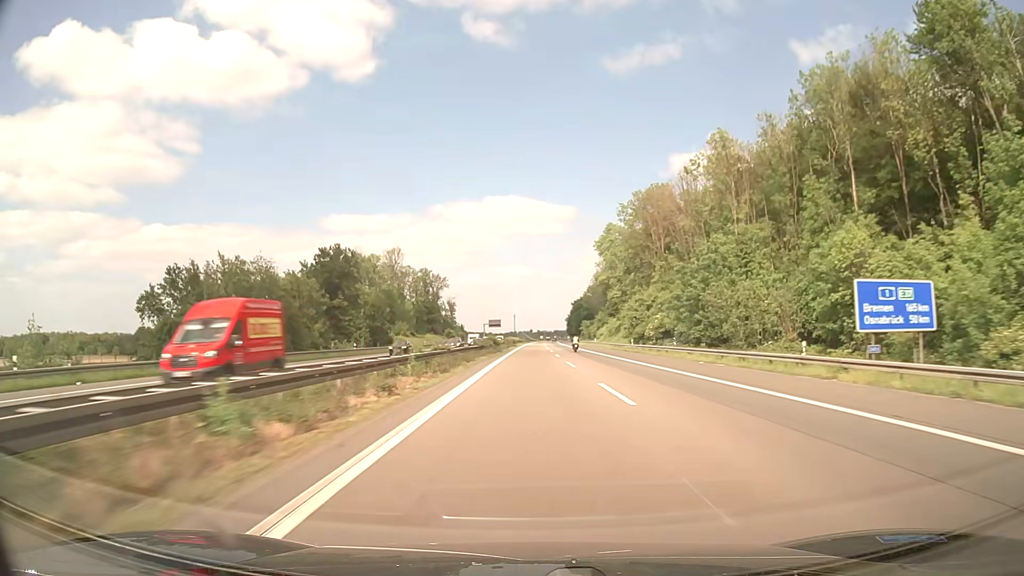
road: motorway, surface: asphalt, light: Day
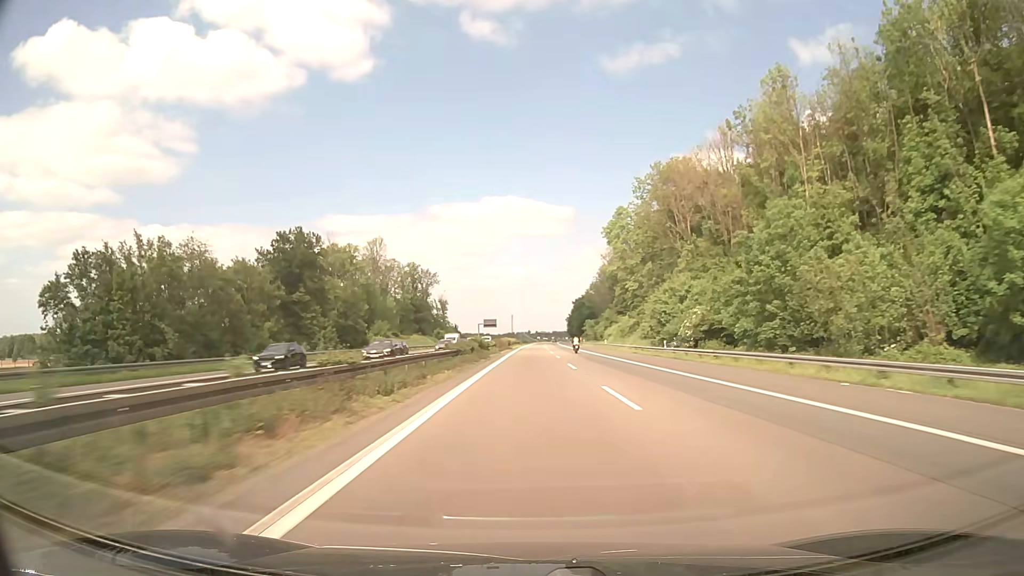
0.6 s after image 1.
(0.0, +19.0) m; 0°
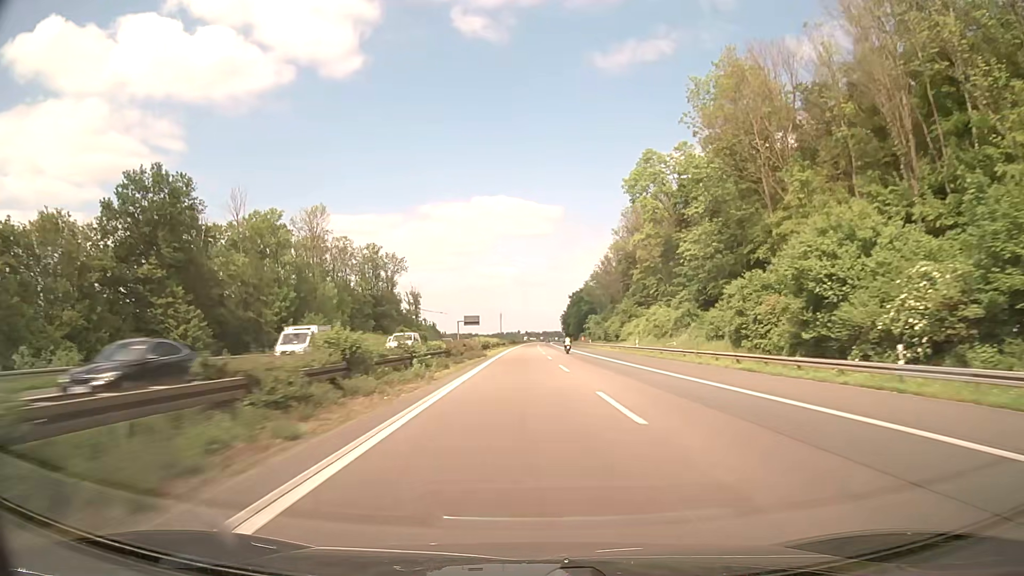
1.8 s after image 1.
(+0.2, +38.0) m; +1°
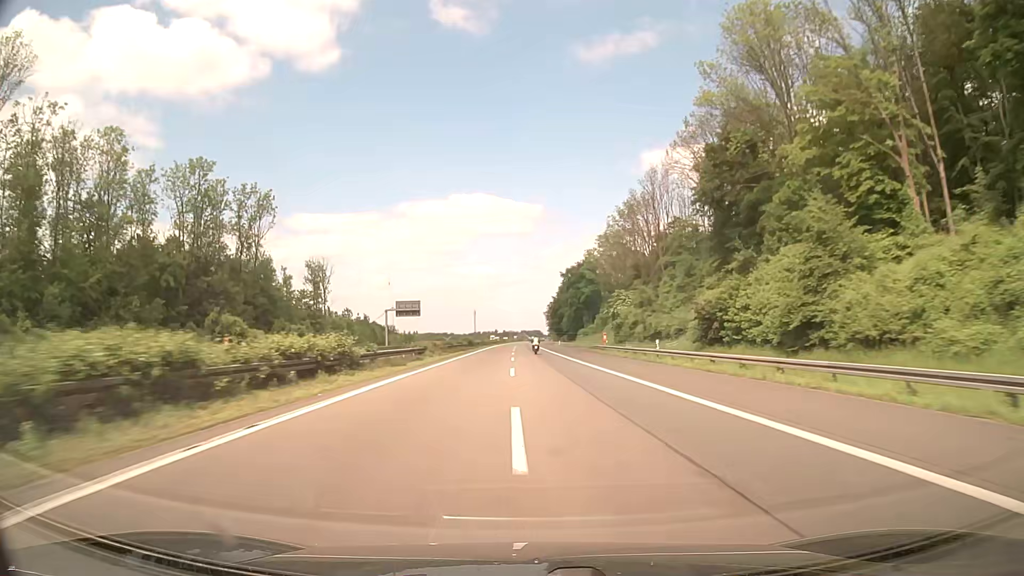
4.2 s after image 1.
(+1.5, +76.0) m; +2°
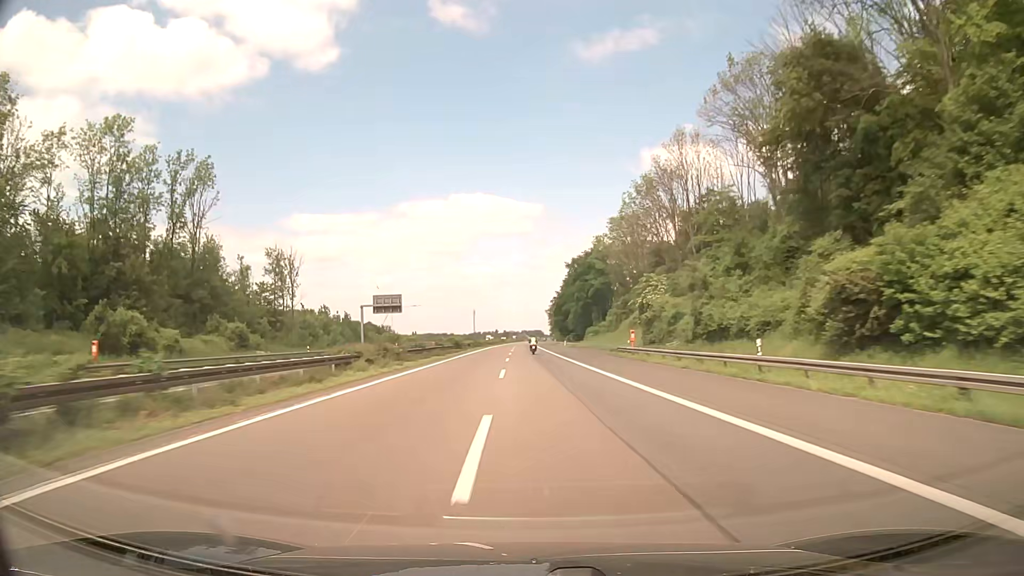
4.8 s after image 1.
(0.0, +19.0) m; 0°
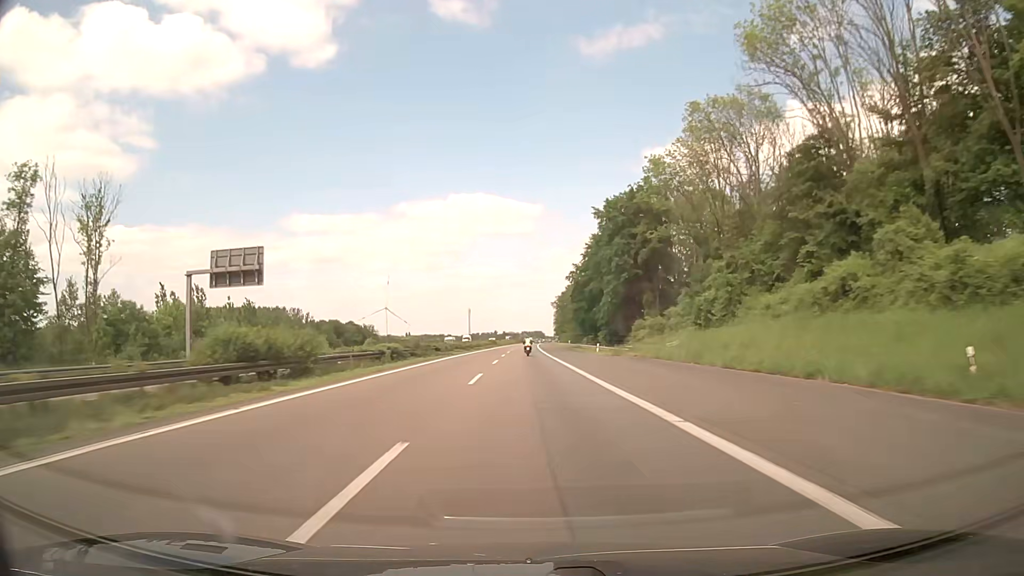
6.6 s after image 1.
(-0.1, +57.0) m; 0°
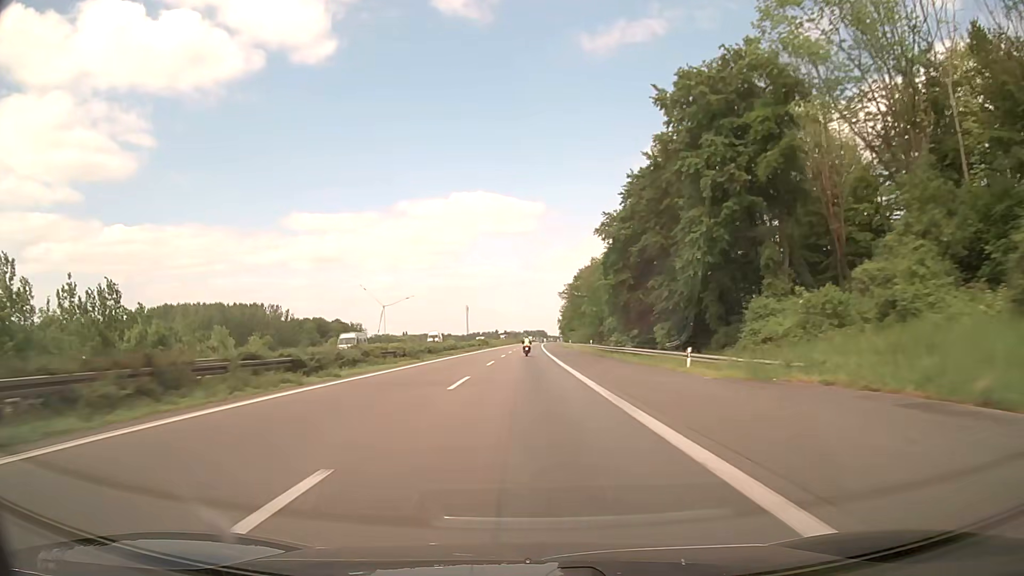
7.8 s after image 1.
(0.0, +38.0) m; 0°
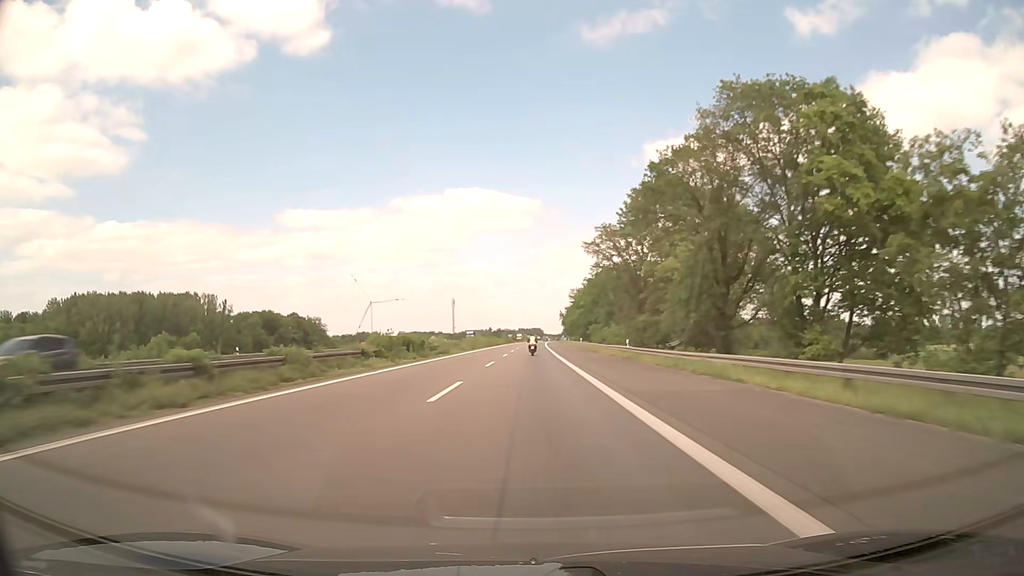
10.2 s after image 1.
(-0.2, +76.0) m; 0°
(0, +10) (0, +20) (0, +30) (0, +40) (0, +50) (0, +60) (0, +70) (+1, +80) (+1, +90) (+1, +100) m
